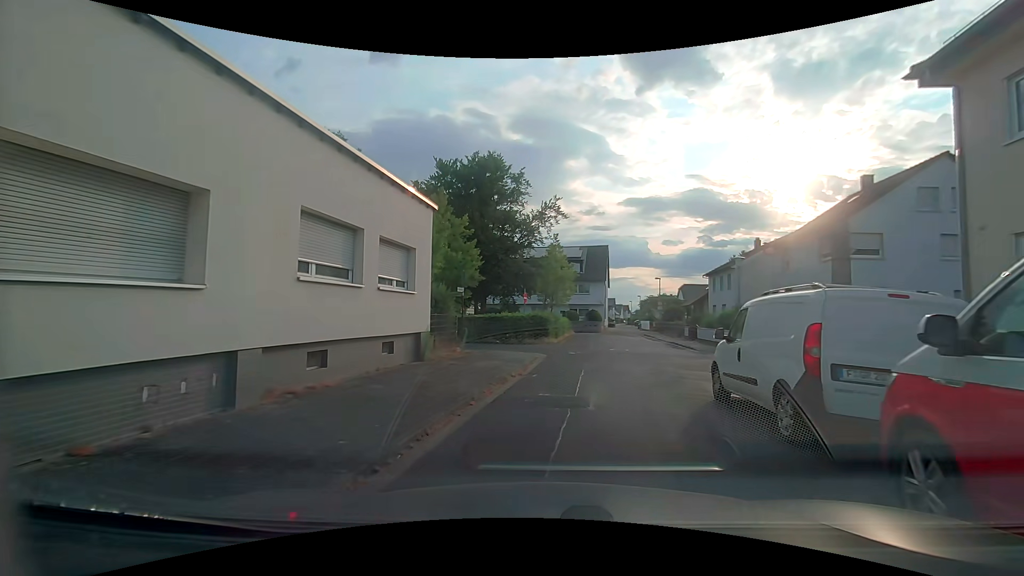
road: residential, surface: asphalt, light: Day
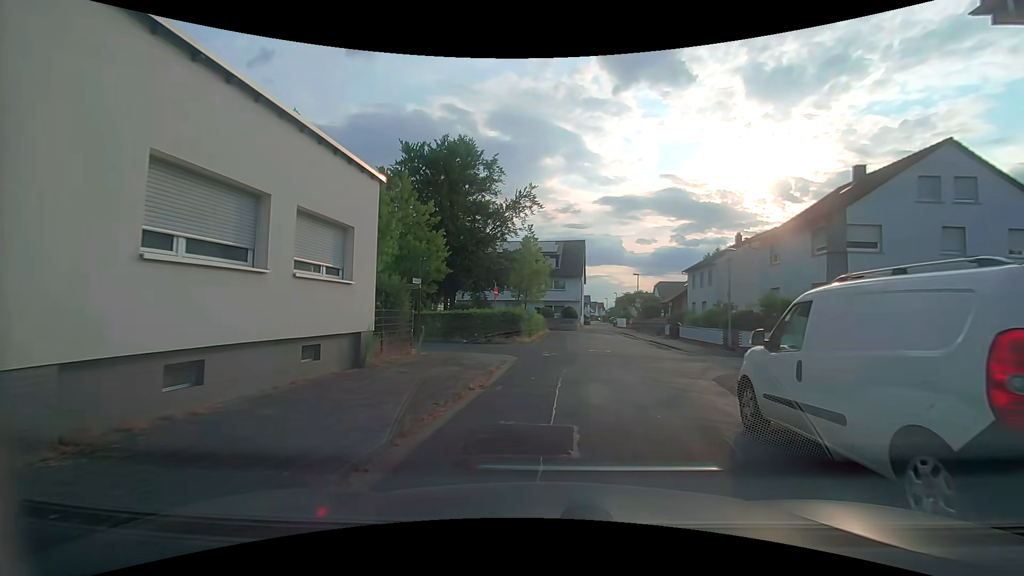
(0.0, +2.7) m; +2°
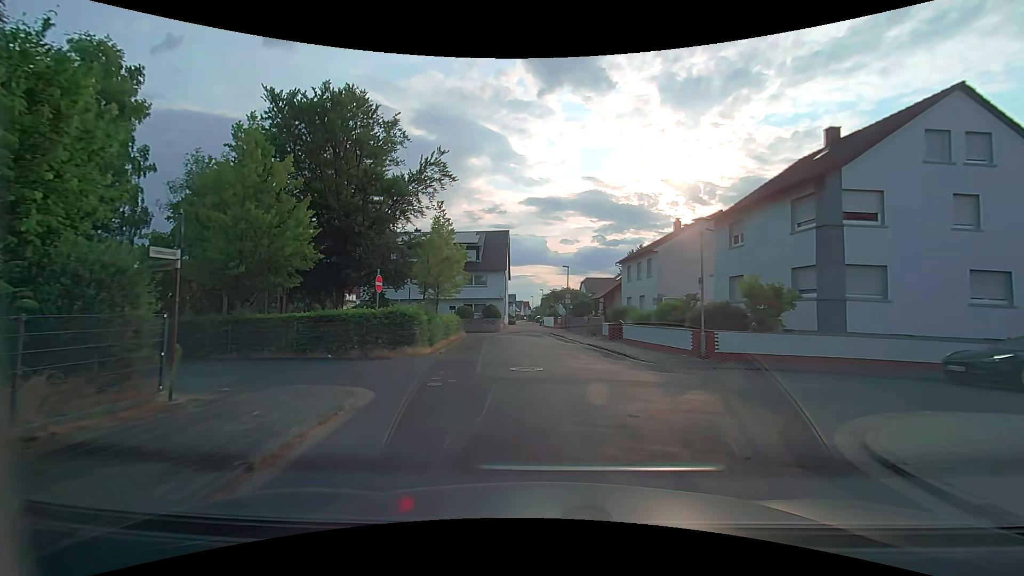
(+0.5, +7.5) m; +8°
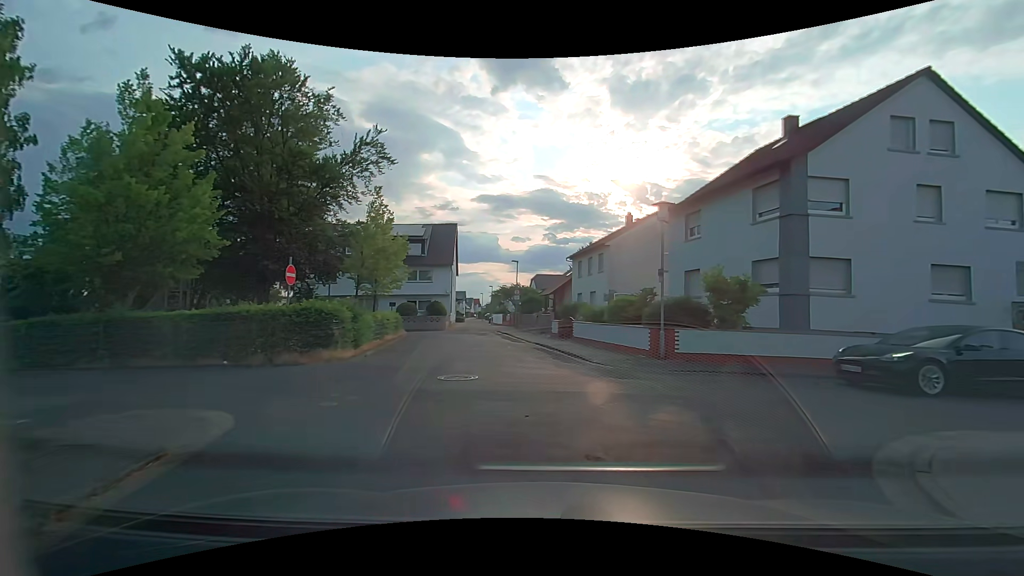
(+0.1, +2.3) m; +6°
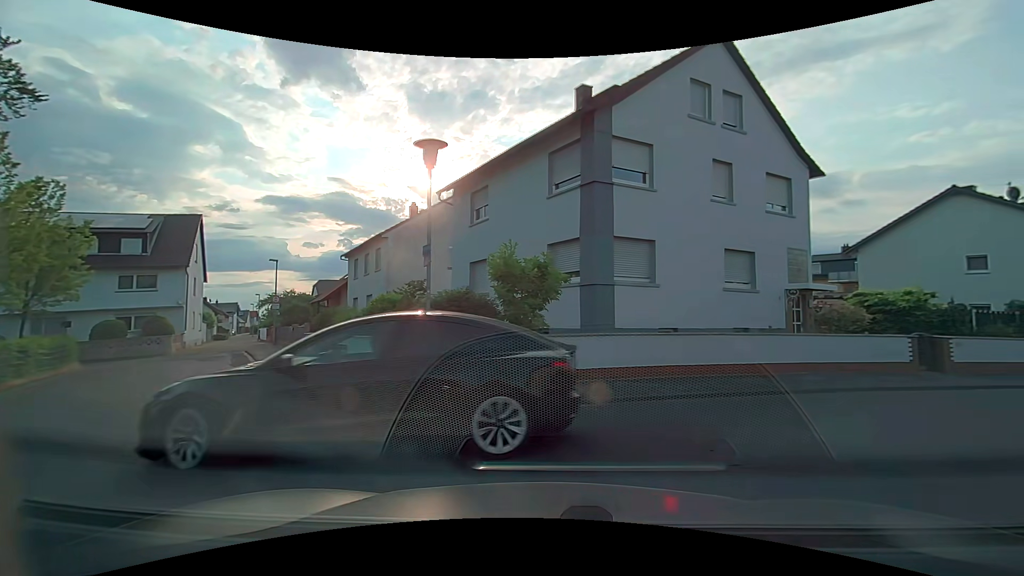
(+0.9, +5.8) m; +24°
